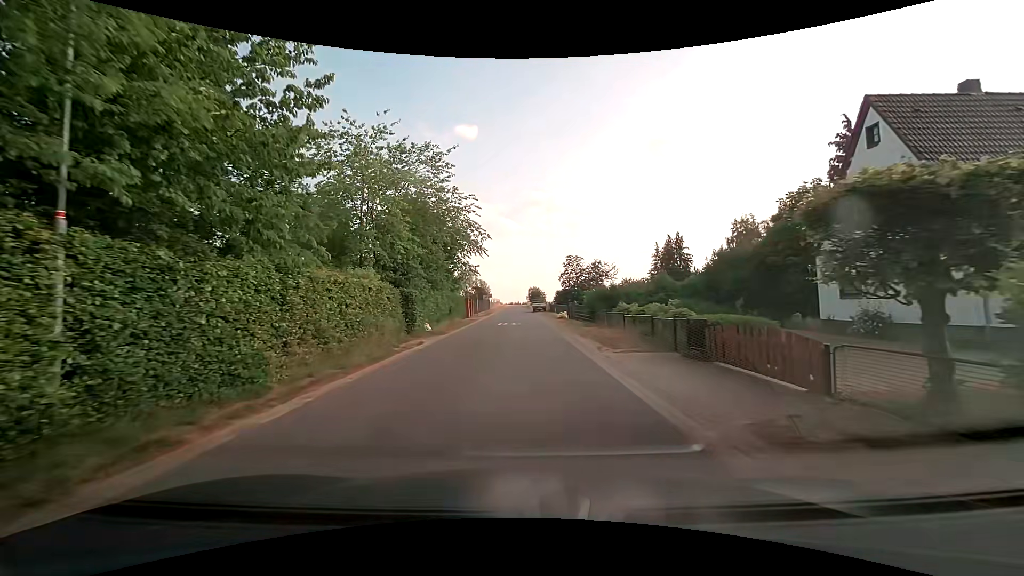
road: unclassified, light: Day
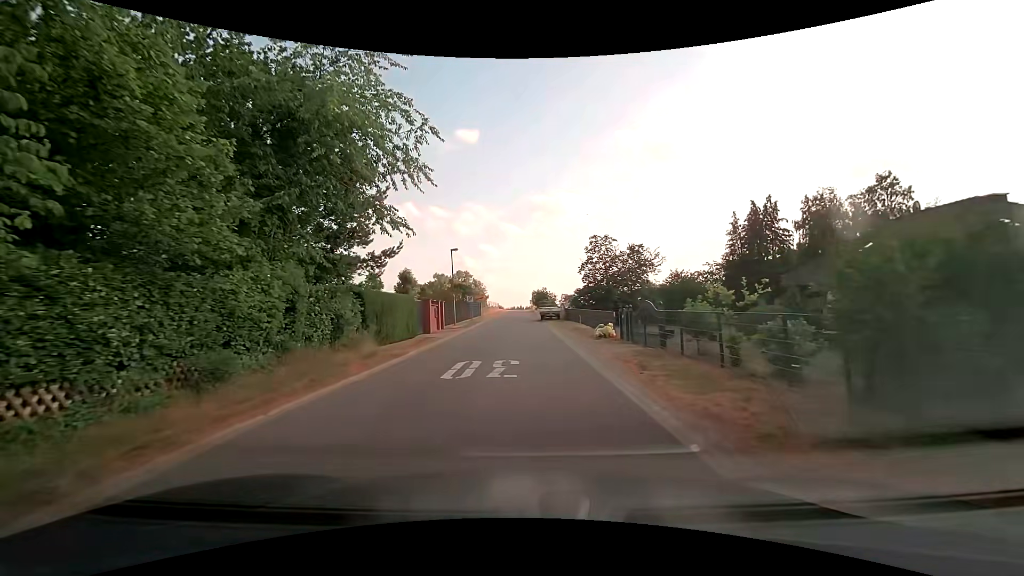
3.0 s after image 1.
(-0.1, +22.2) m; 0°
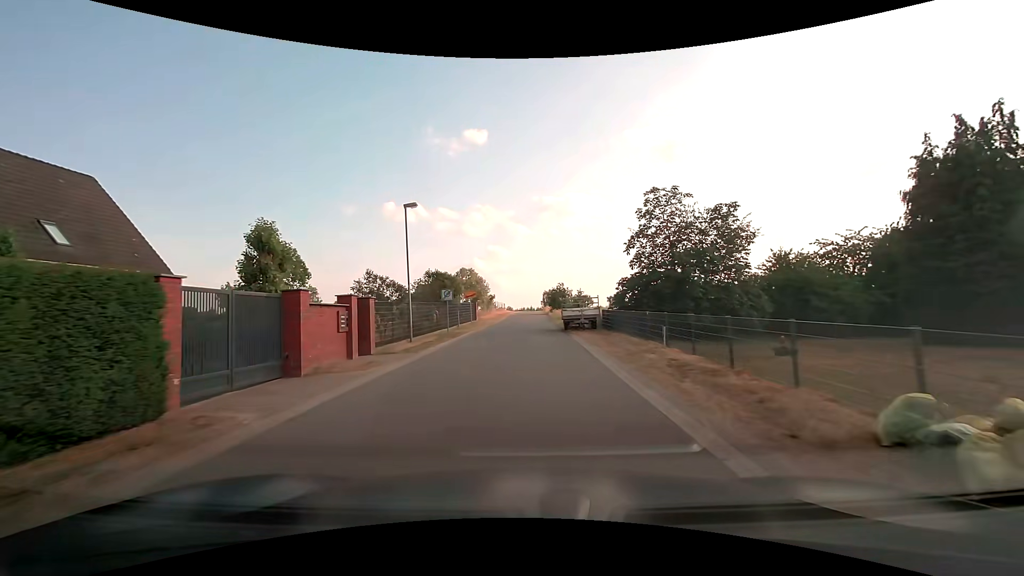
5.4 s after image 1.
(-0.3, +17.8) m; -2°
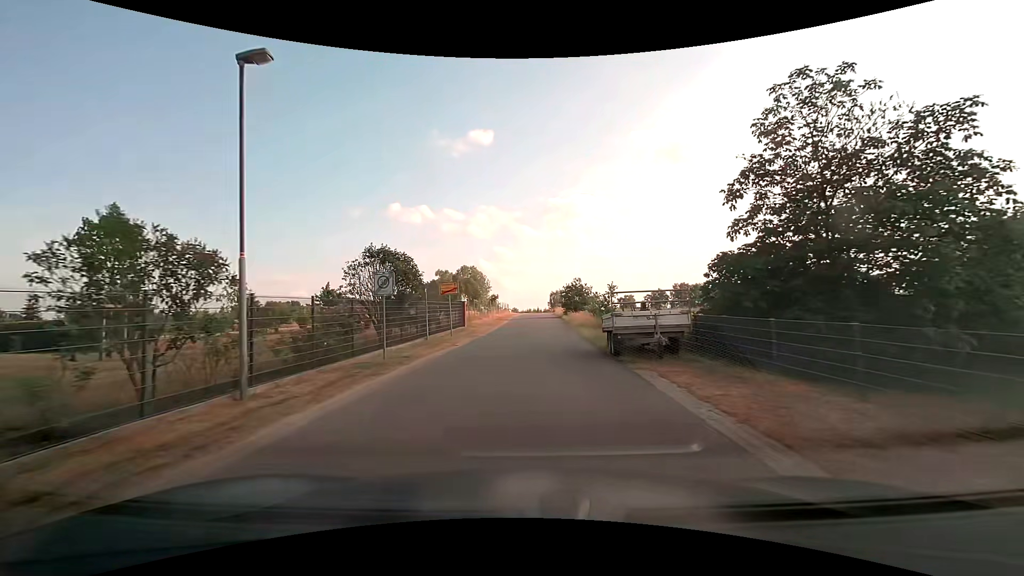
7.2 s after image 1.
(-0.1, +13.3) m; -1°
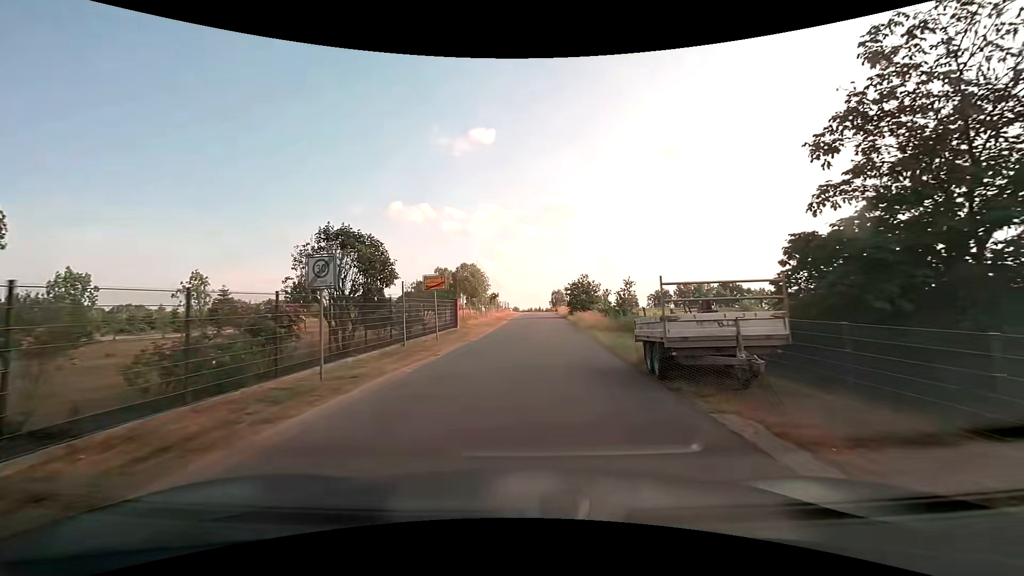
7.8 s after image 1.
(0.0, +4.4) m; 0°
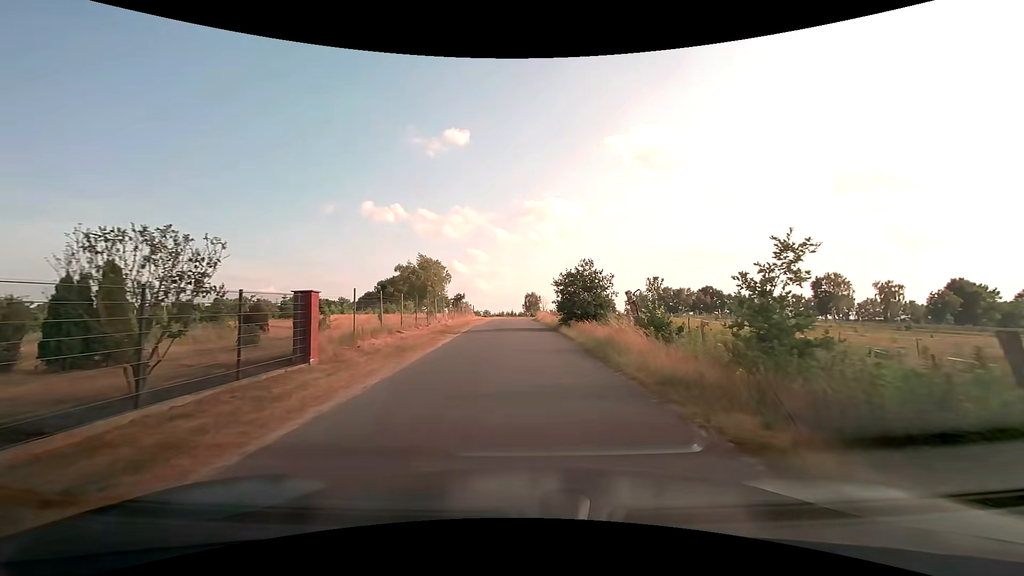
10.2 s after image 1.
(+0.3, +17.8) m; +3°
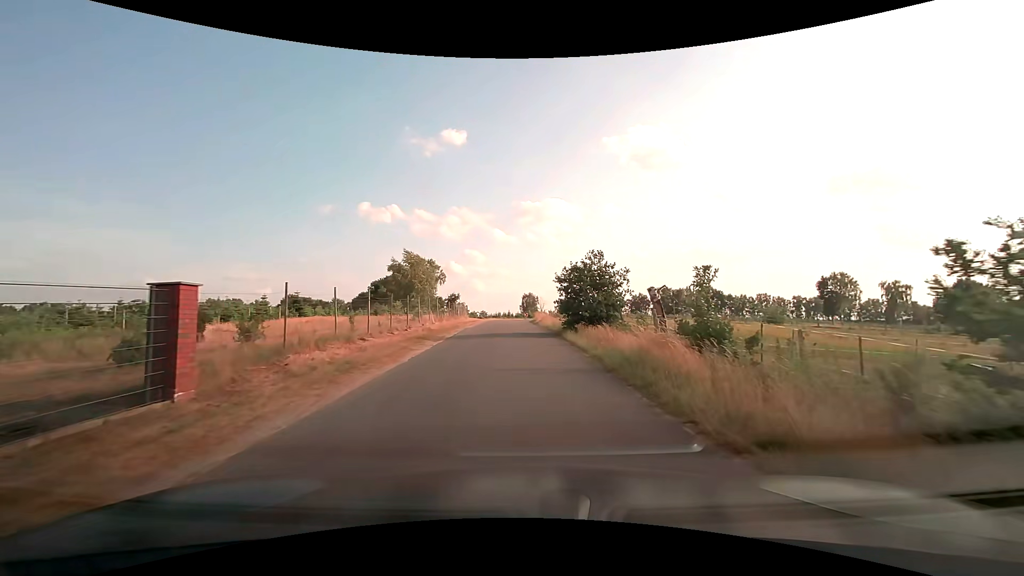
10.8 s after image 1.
(0.0, +4.7) m; 0°
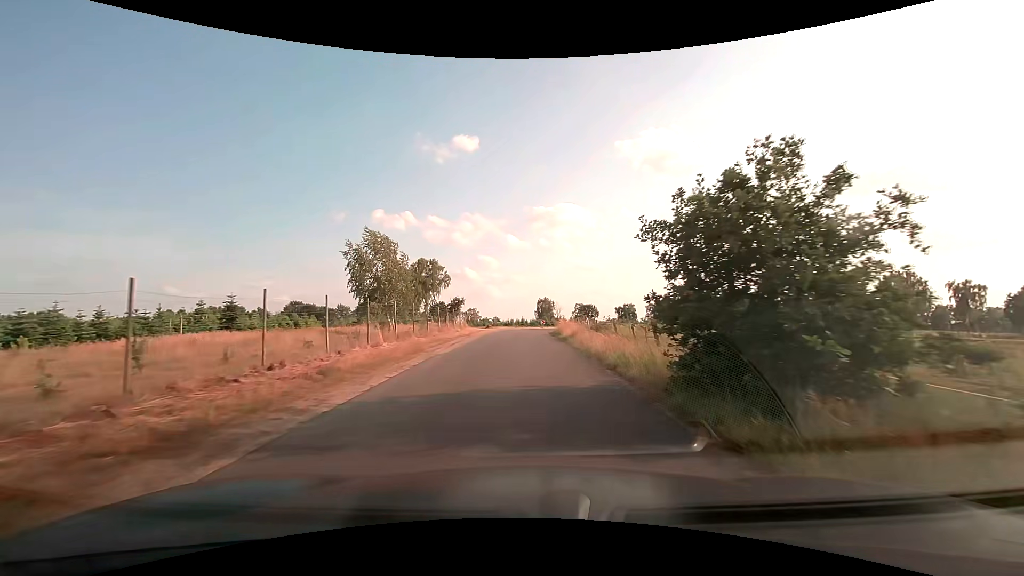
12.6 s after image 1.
(-0.3, +16.0) m; -2°
(0, +10) (0, +20) (0, +30) (0, +40) (+1, +50) (+3, +60) (+8, +68) (+15, +75) (+23, +81) (+32, +86) m
